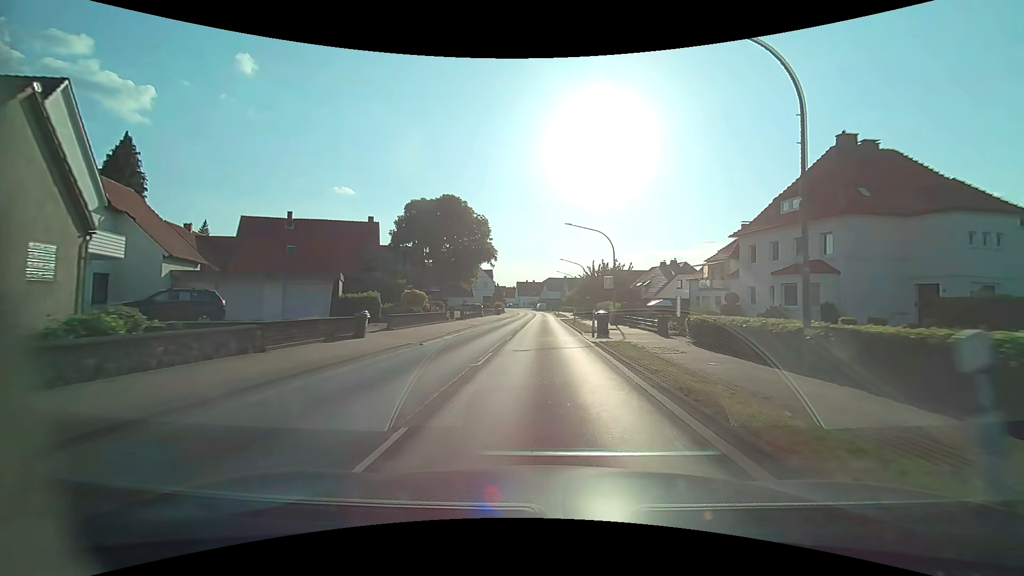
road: primary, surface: asphalt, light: Day
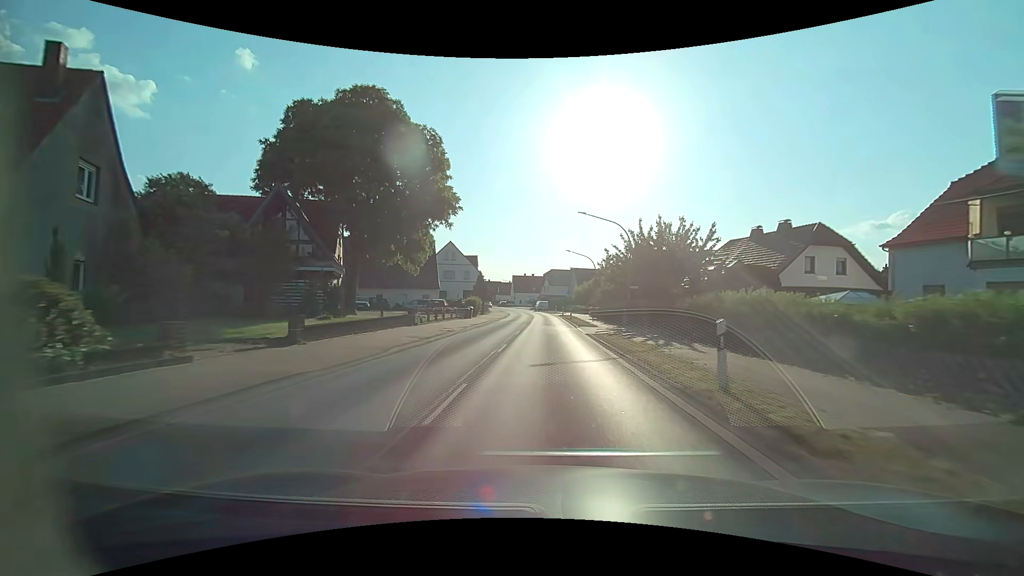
(-0.2, +33.3) m; 0°
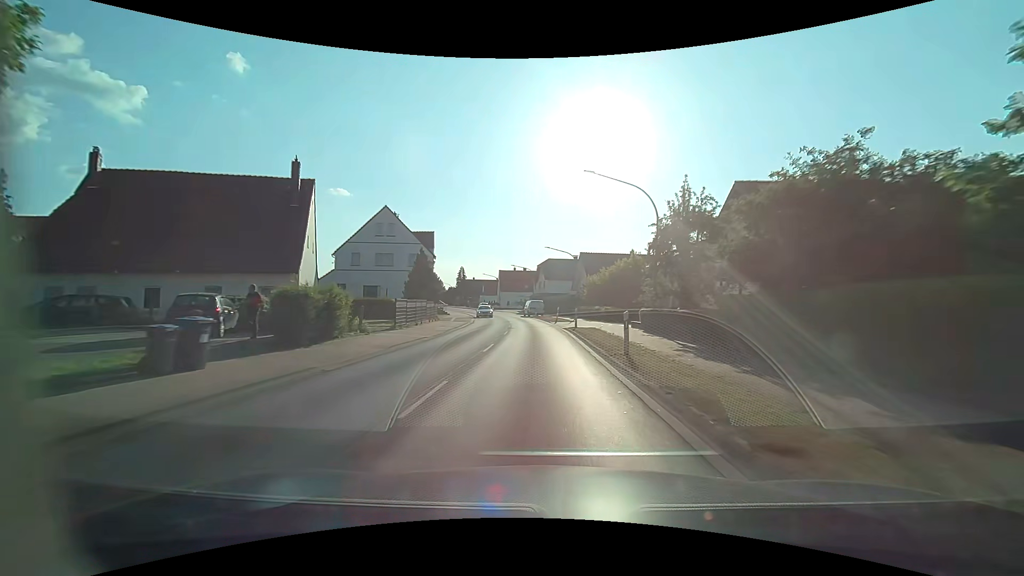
(+0.5, +35.9) m; +1°
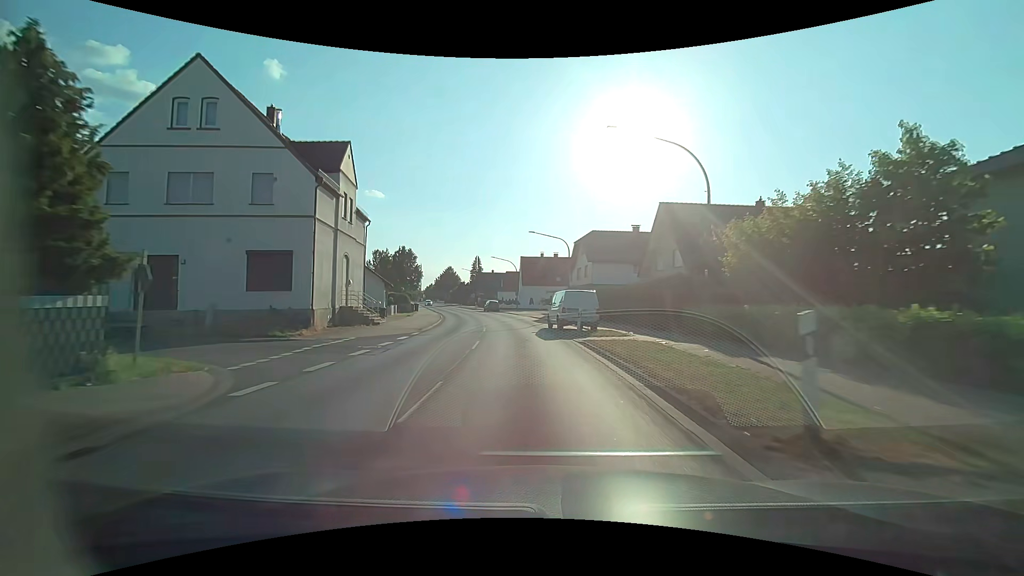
(-0.9, +36.5) m; -4°
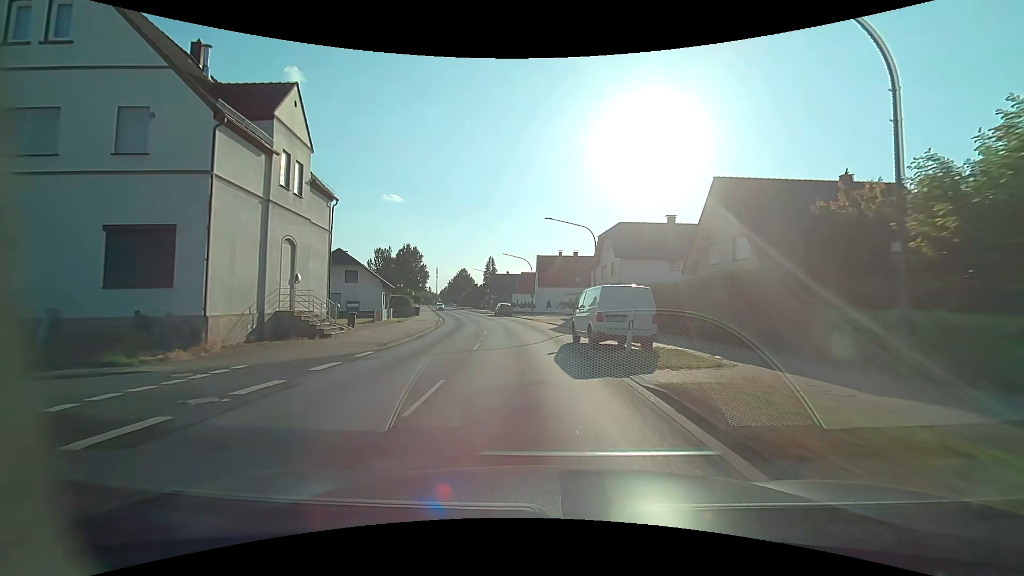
(-0.1, +8.7) m; -2°
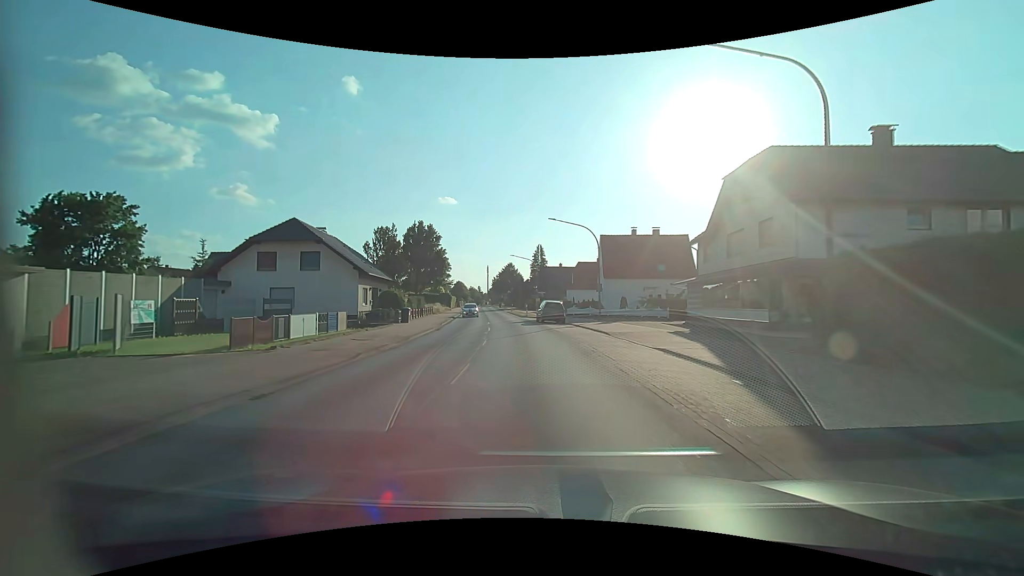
(-1.4, +24.7) m; -6°
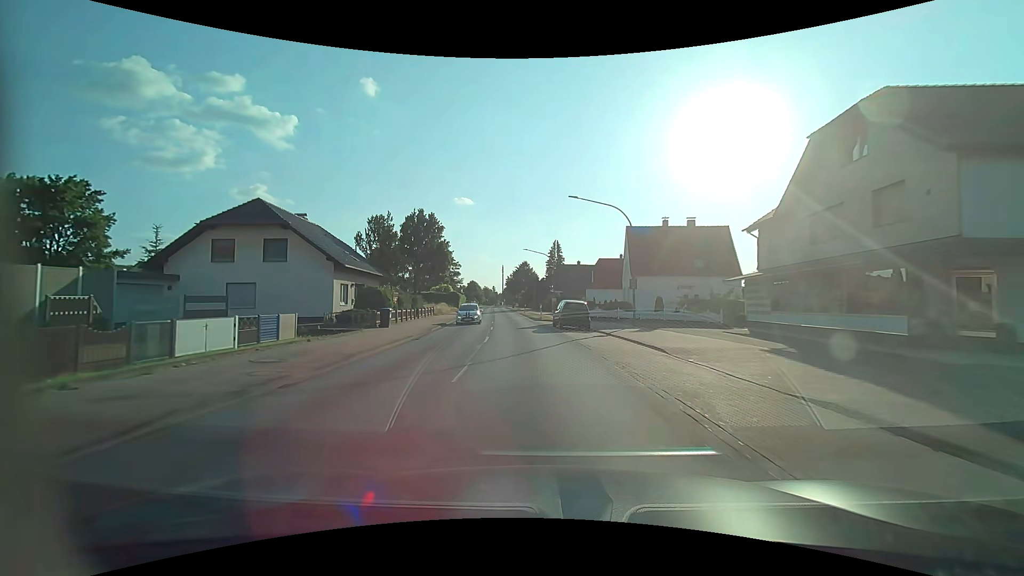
(-0.1, +7.8) m; -2°
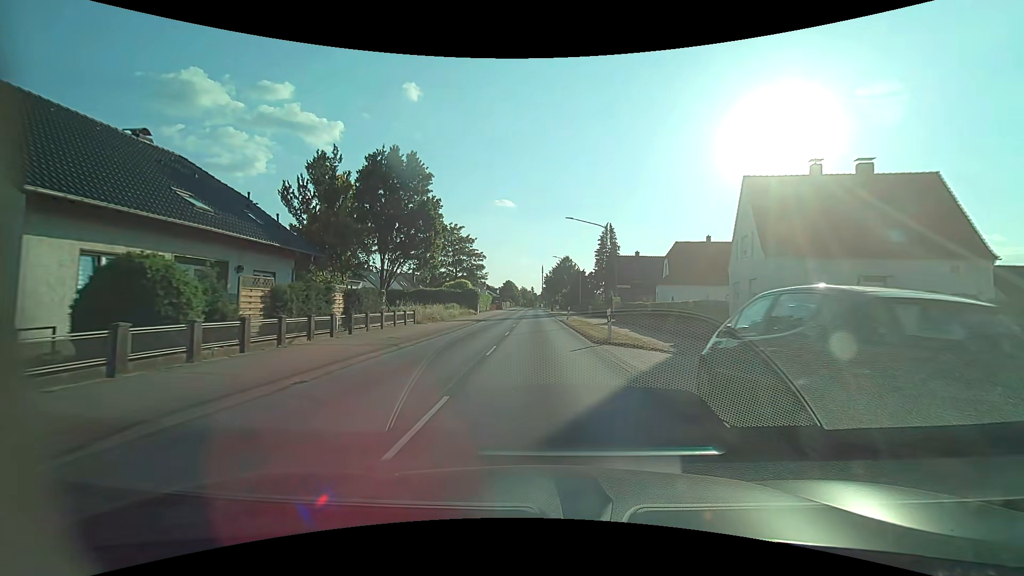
(-0.9, +22.3) m; -5°
(0, +10) (0, +20) (-1, +30) (-1, +40) (-1, +50) (-1, +60) (-1, +70) (-1, +80) (-1, +90) (-1, +100) m
